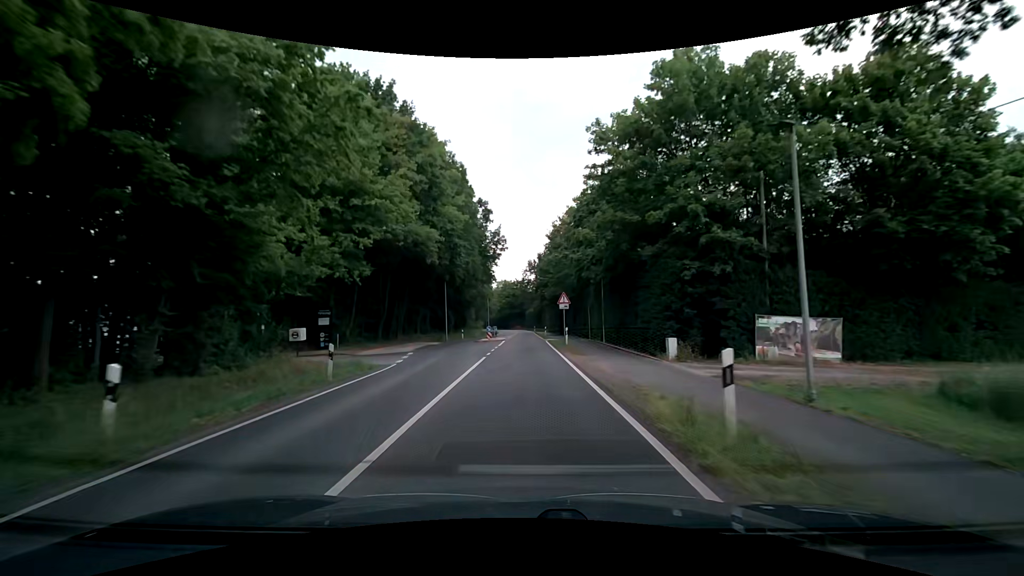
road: secondary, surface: asphalt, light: Day
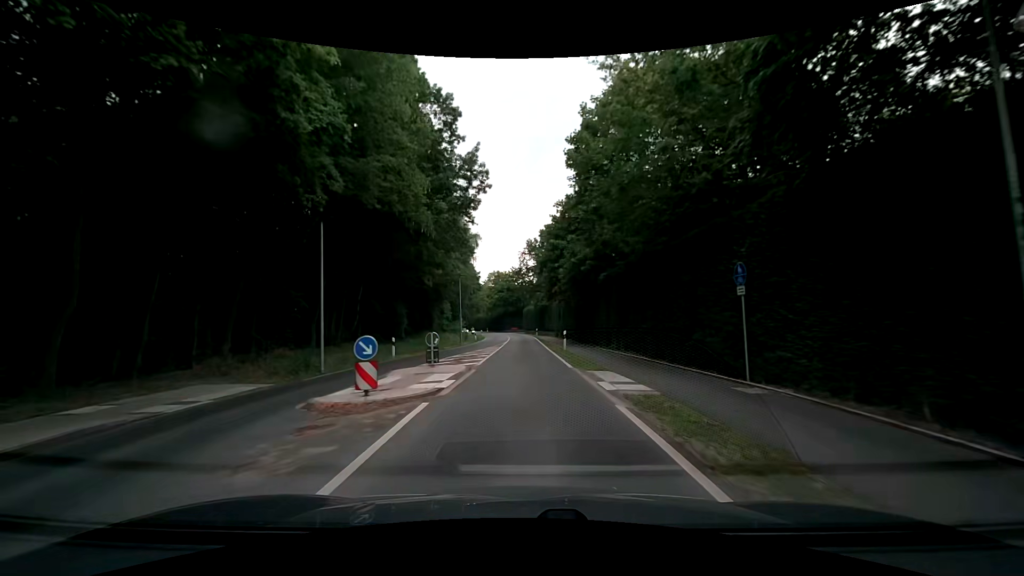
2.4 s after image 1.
(0.0, +30.5) m; 0°
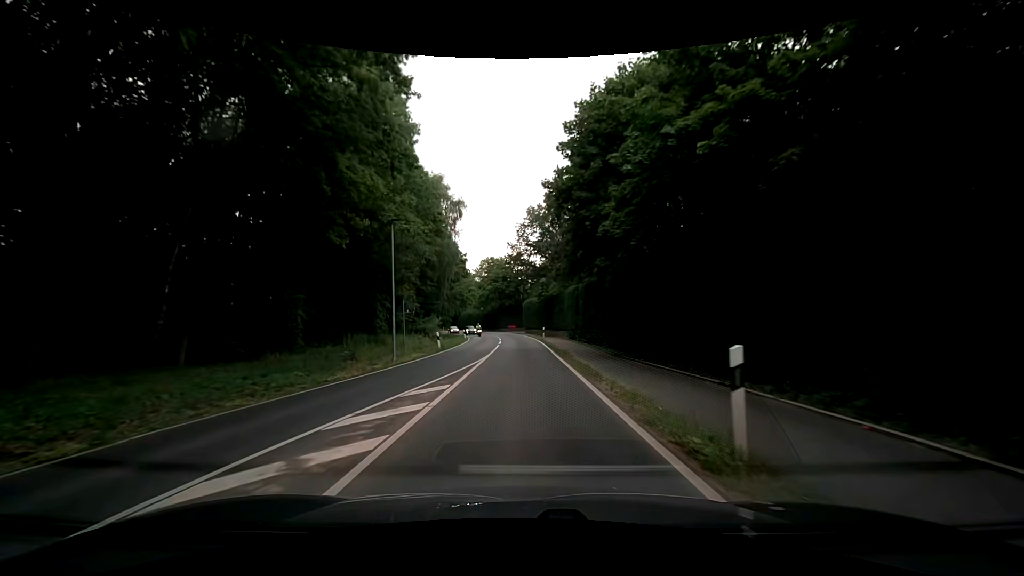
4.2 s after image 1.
(0.0, +22.9) m; +1°
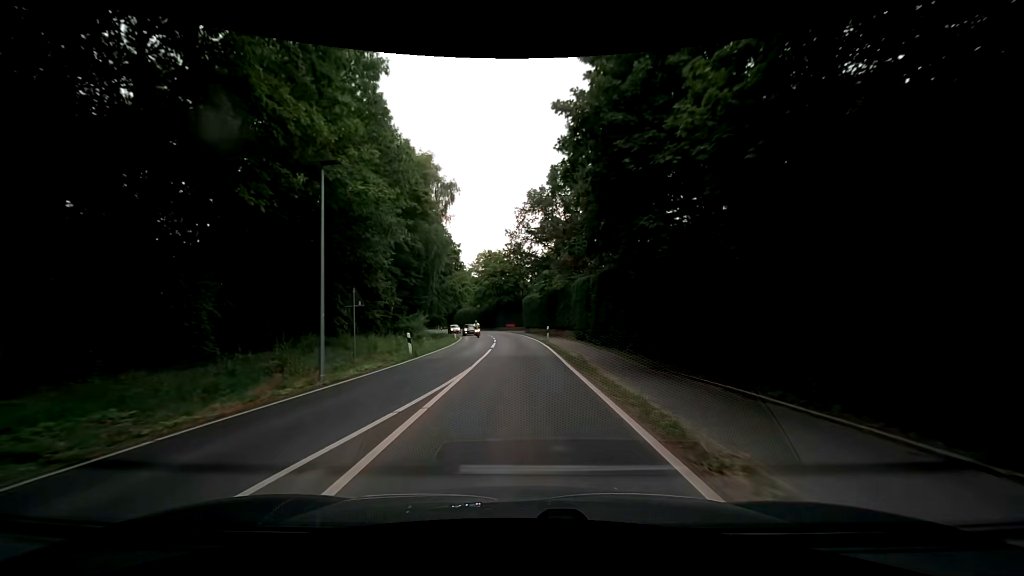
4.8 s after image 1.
(-0.1, +7.6) m; +1°
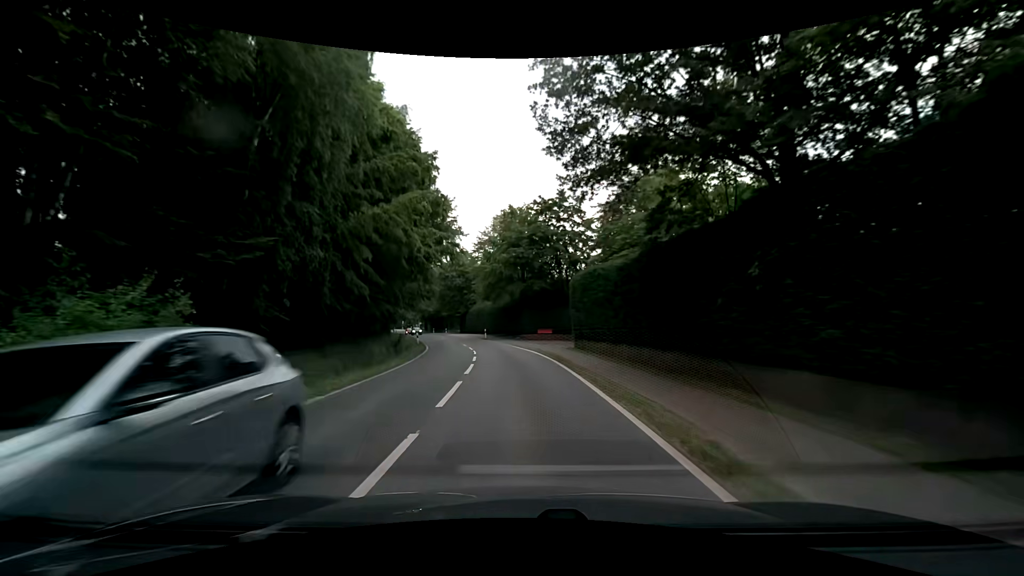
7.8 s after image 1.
(-1.7, +38.0) m; -6°
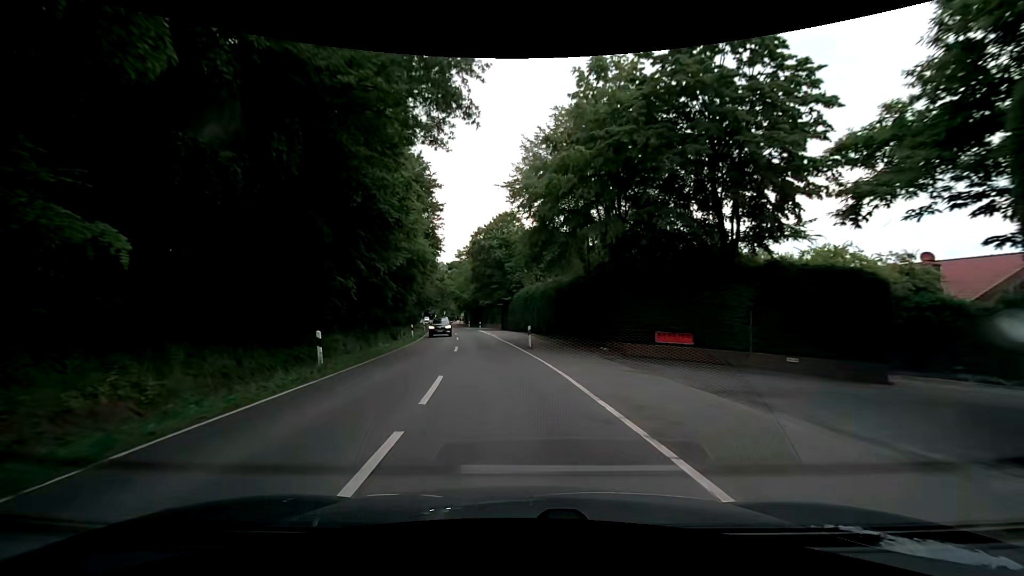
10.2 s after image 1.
(-1.4, +30.4) m; -6°
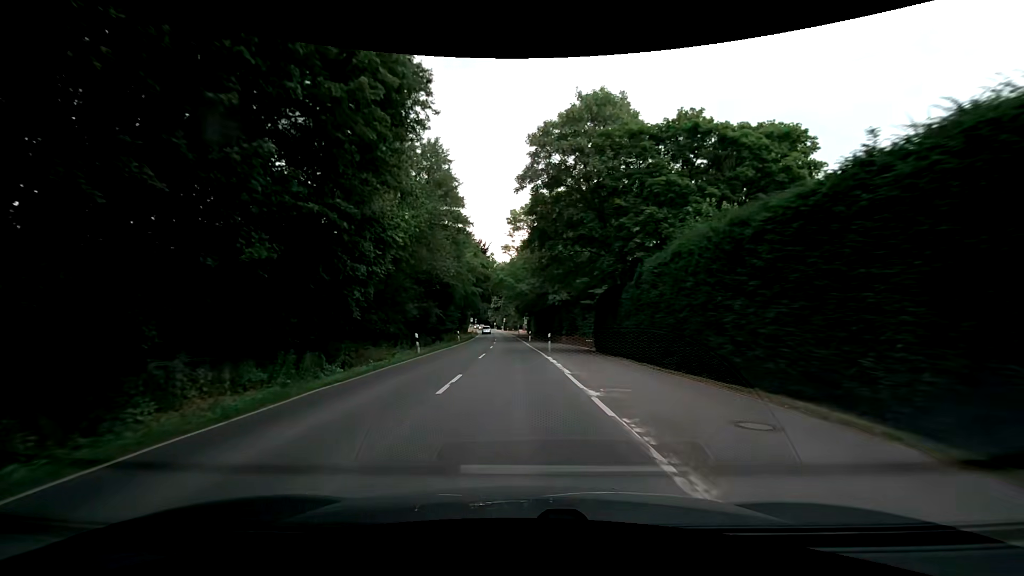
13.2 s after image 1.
(-2.9, +37.9) m; -8°
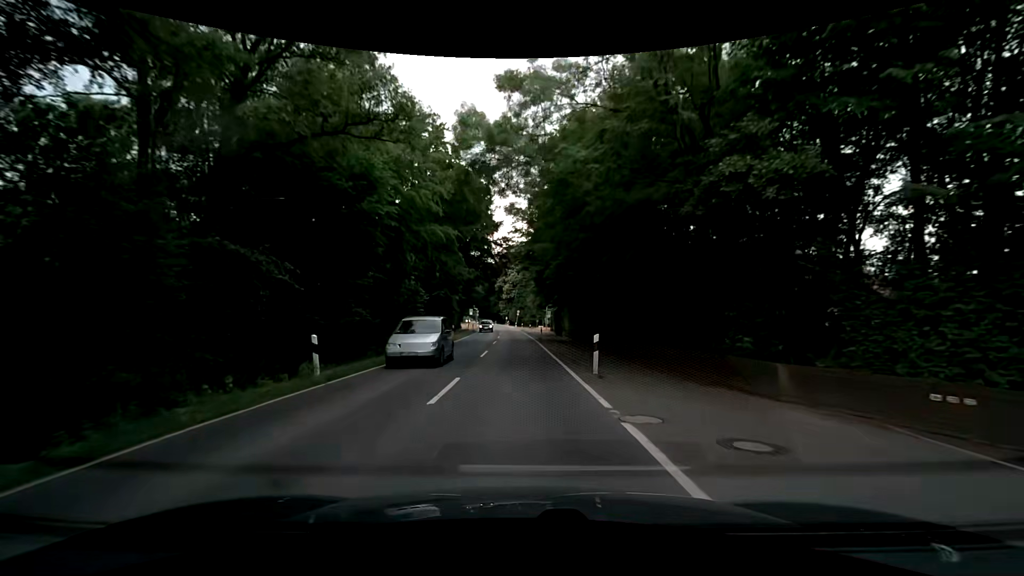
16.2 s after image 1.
(-0.9, +38.0) m; -2°
(0, +10) (0, +20) (0, +30) (0, +40) (0, +50) (0, +60) (-1, +70) (-1, +80) (-2, +90) (-2, +100) m
